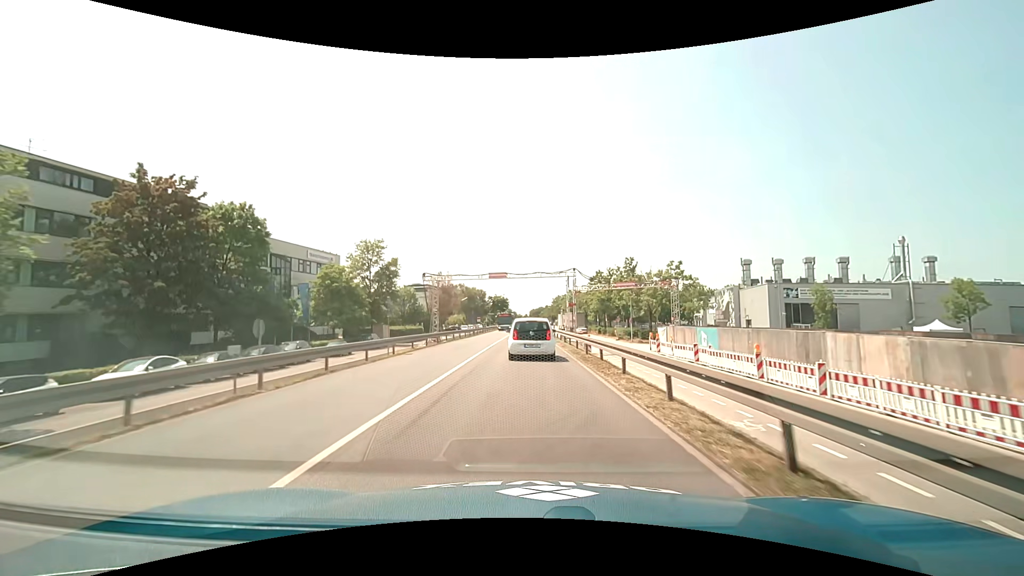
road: primary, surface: asphalt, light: Day
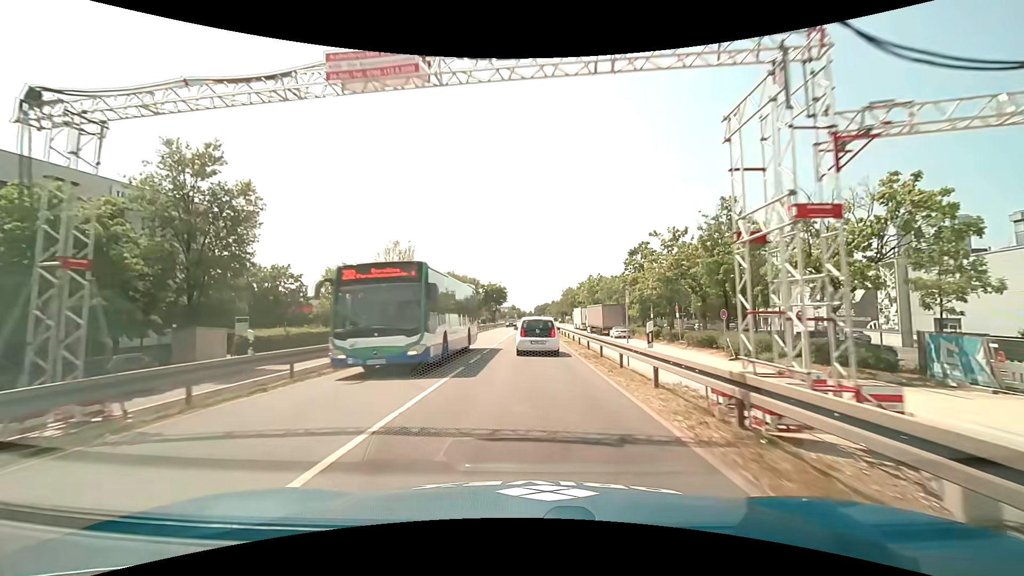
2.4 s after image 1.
(-0.1, +34.9) m; 0°
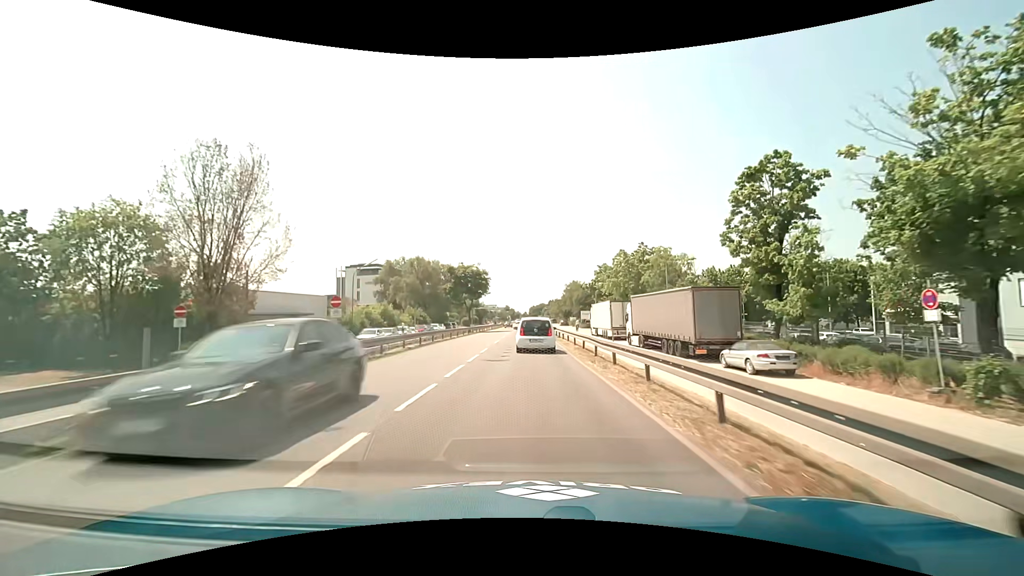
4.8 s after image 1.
(0.0, +35.6) m; 0°
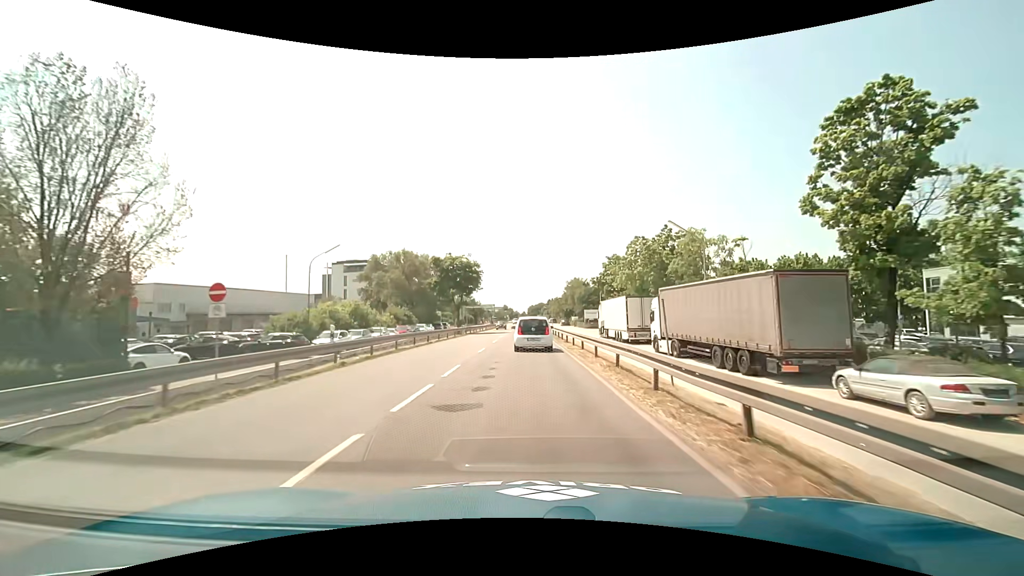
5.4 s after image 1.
(0.0, +9.0) m; 0°
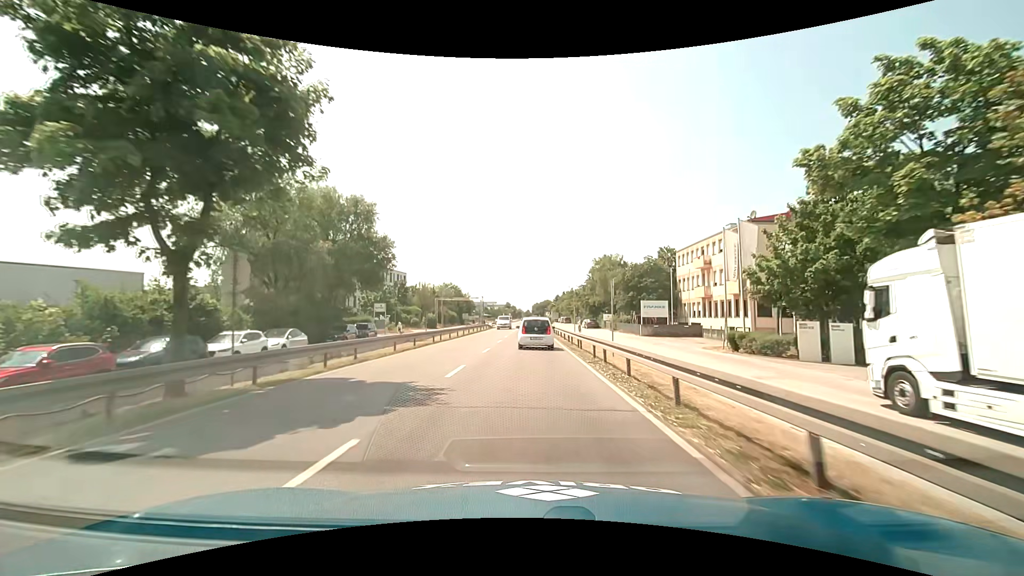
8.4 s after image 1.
(-0.4, +45.5) m; -1°
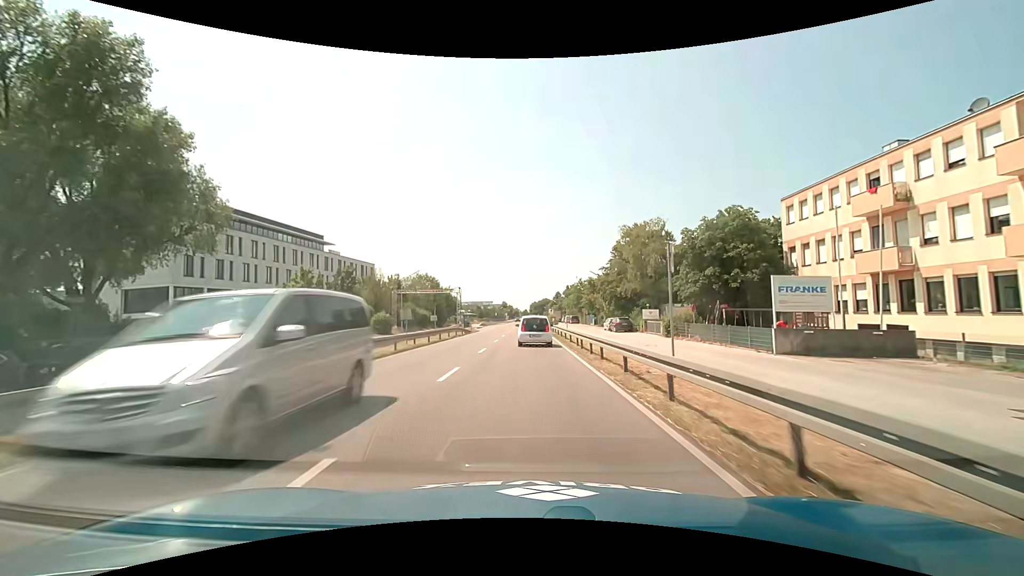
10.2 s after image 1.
(+0.1, +27.8) m; 0°
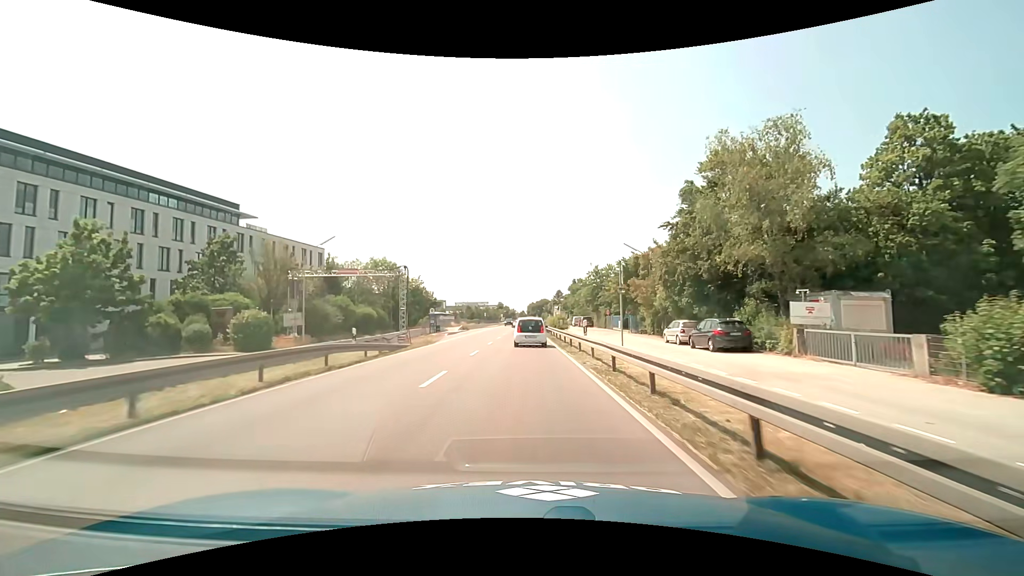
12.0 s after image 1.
(0.0, +27.8) m; 0°
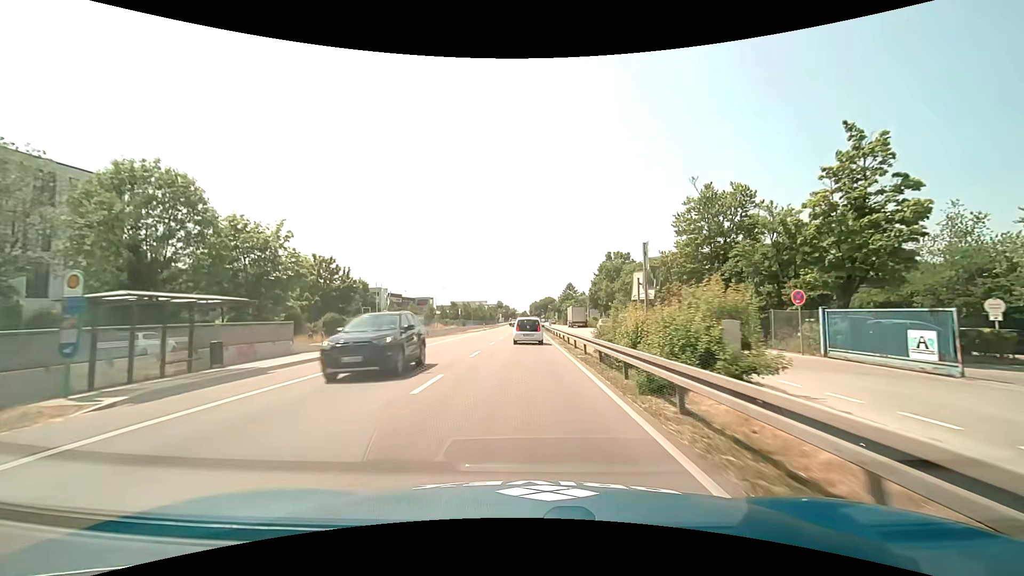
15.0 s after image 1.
(-0.3, +45.9) m; 0°
(0, +10) (0, +20) (0, +30) (0, +40) (0, +50) (0, +60) (0, +70) (0, +80) (0, +90) (0, +100) m
